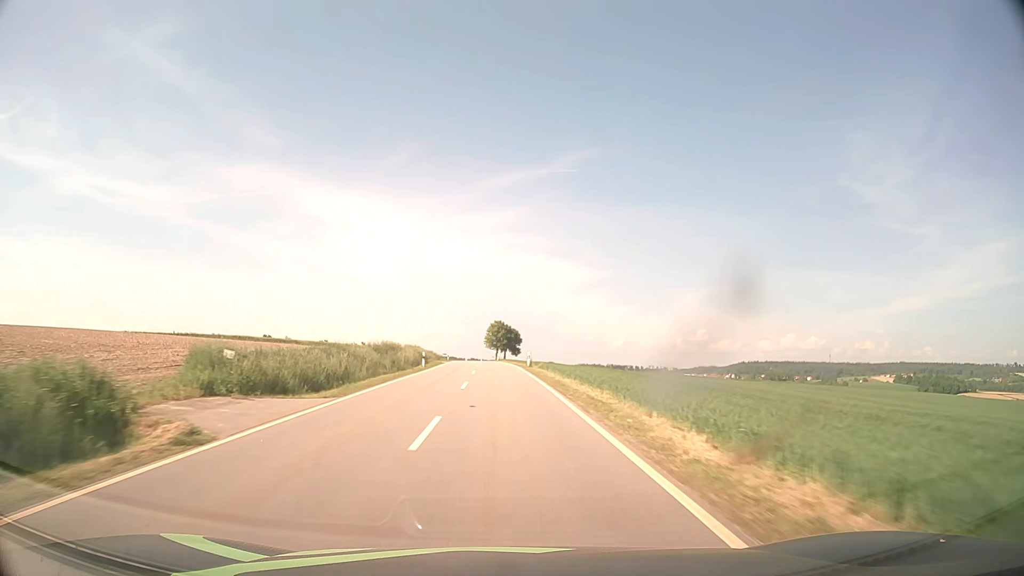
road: tertiary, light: Day
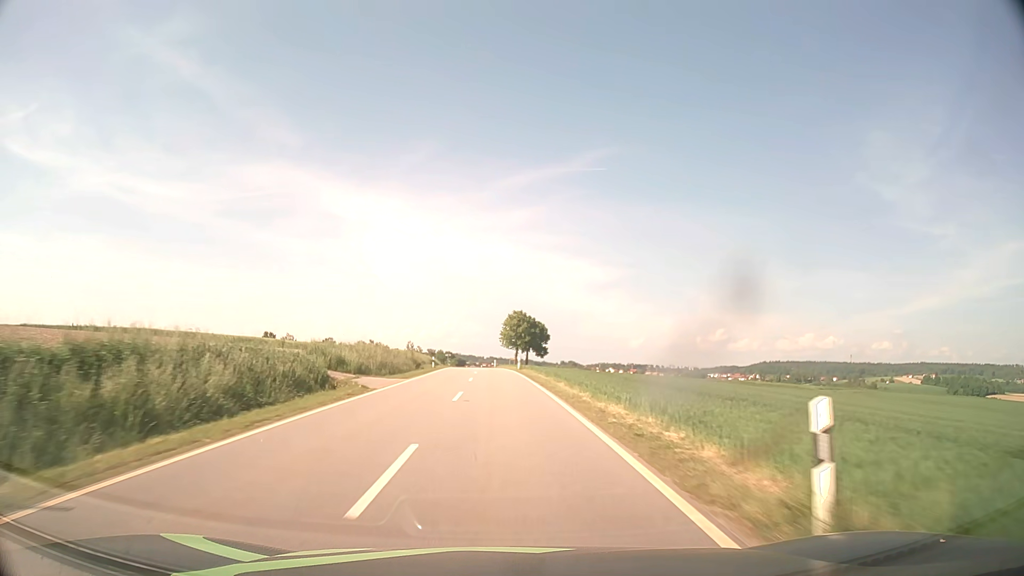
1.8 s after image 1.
(-0.6, +39.8) m; -2°
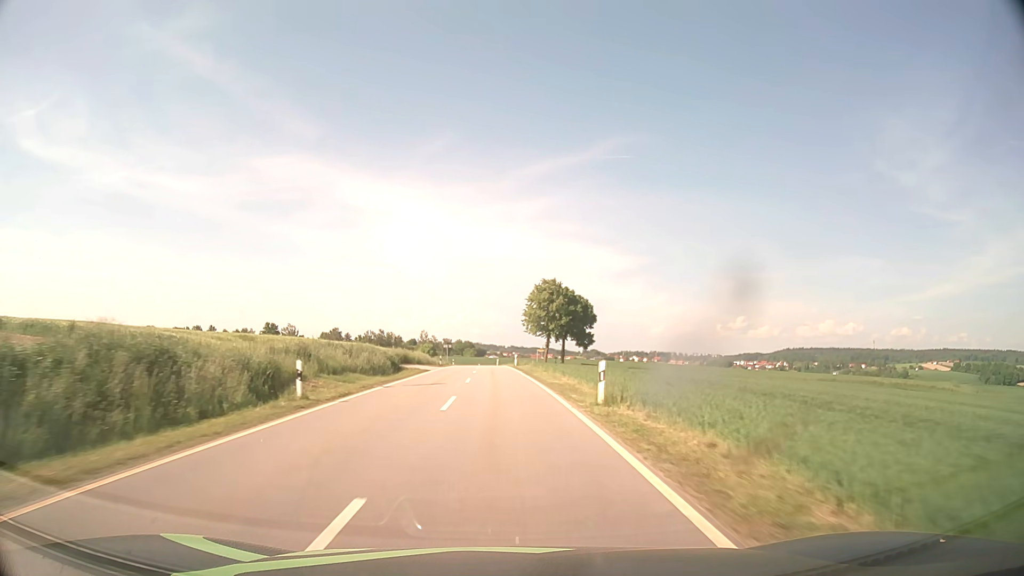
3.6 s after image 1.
(-0.5, +39.9) m; -2°
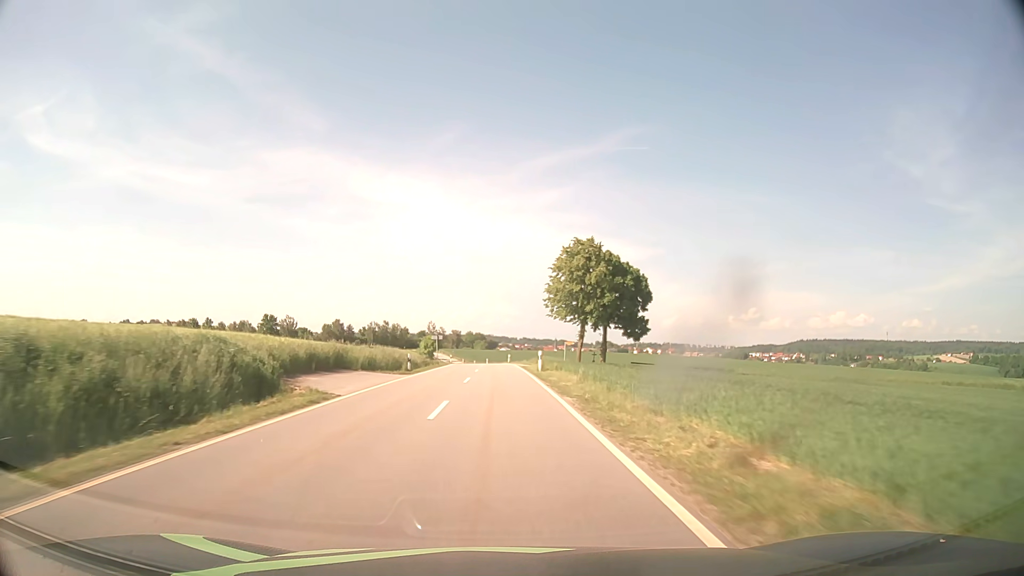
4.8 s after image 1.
(-0.2, +26.2) m; -1°
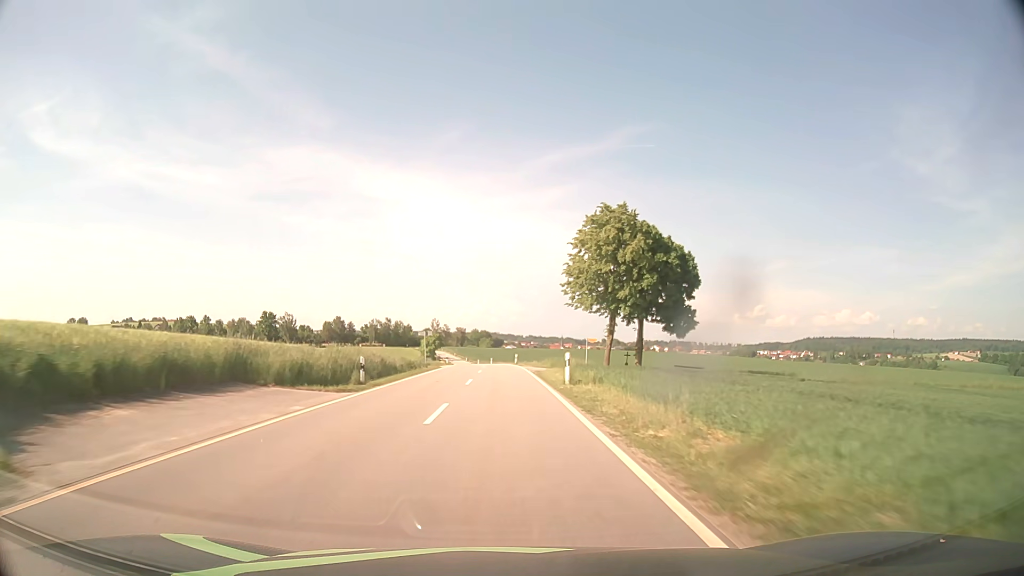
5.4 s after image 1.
(0.0, +12.9) m; 0°
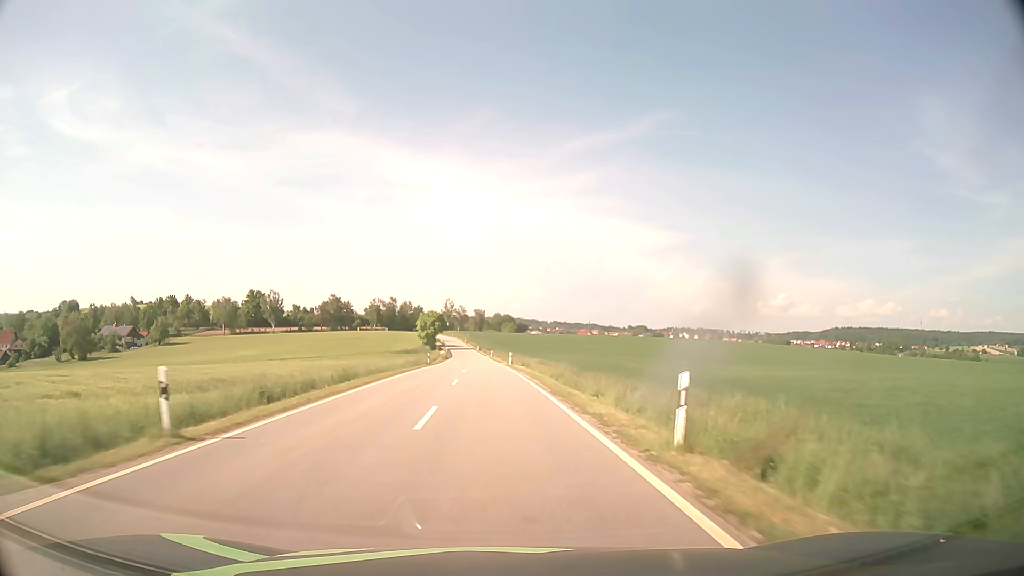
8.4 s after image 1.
(-0.9, +61.4) m; -2°
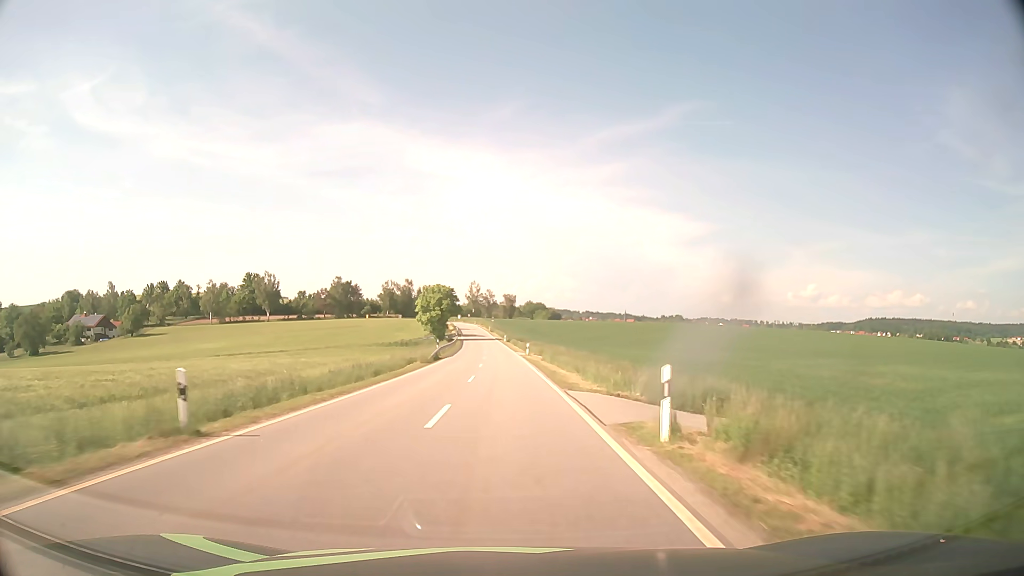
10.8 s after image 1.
(-1.3, +48.5) m; -3°
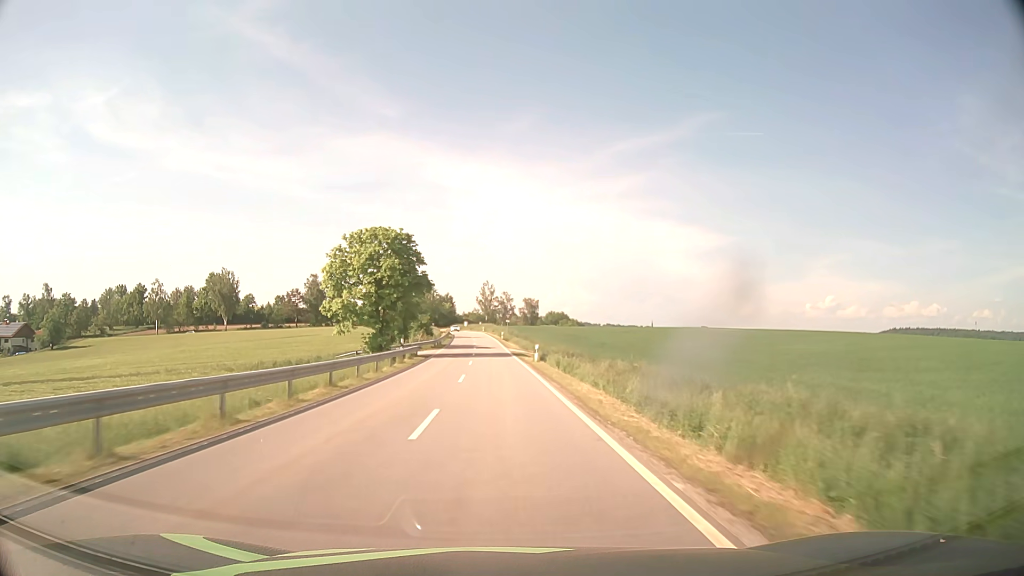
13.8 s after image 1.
(-0.6, +62.4) m; -1°
(0, +10) (0, +20) (0, +30) (-1, +40) (-1, +50) (-1, +60) (-2, +70) (-2, +80) (-3, +90) (-4, +100) m
